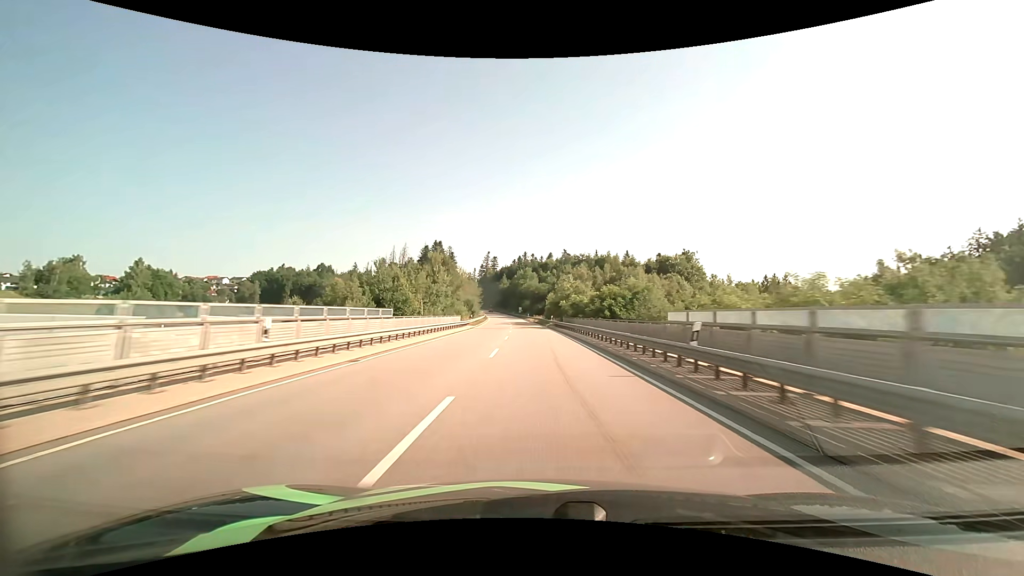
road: primary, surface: asphalt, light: Day
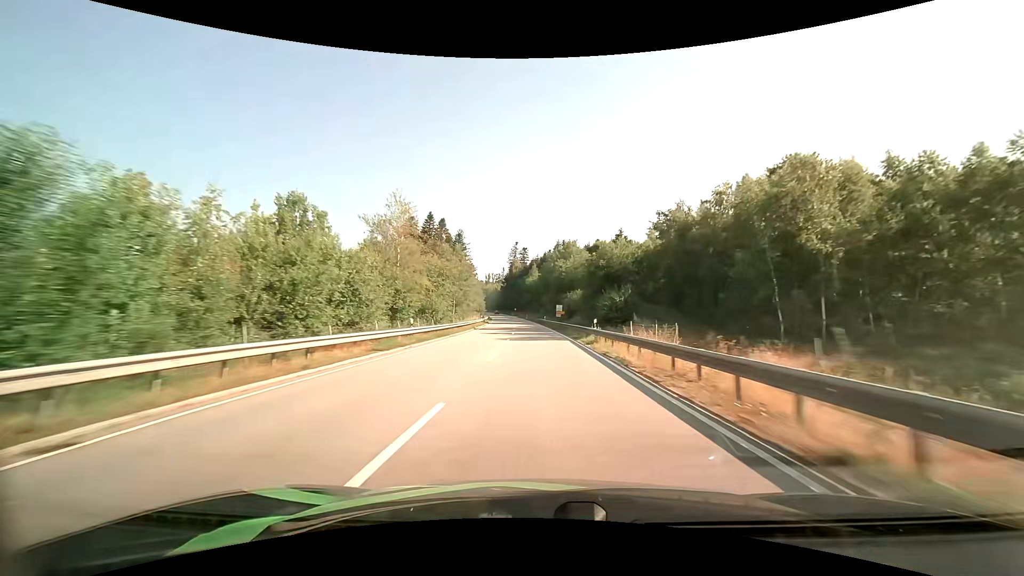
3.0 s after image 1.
(-3.2, +83.7) m; -4°
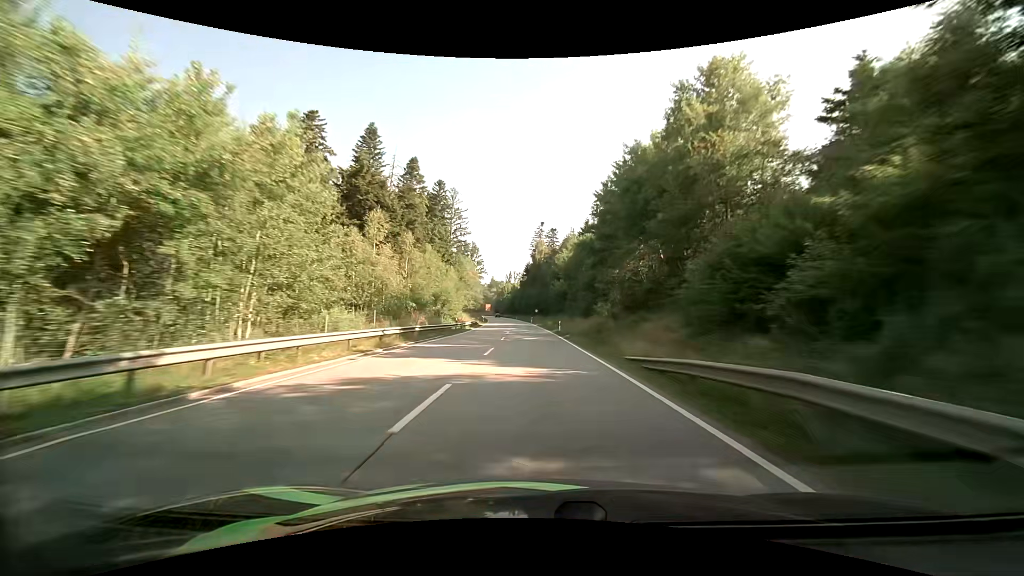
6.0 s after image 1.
(-2.4, +81.1) m; -3°
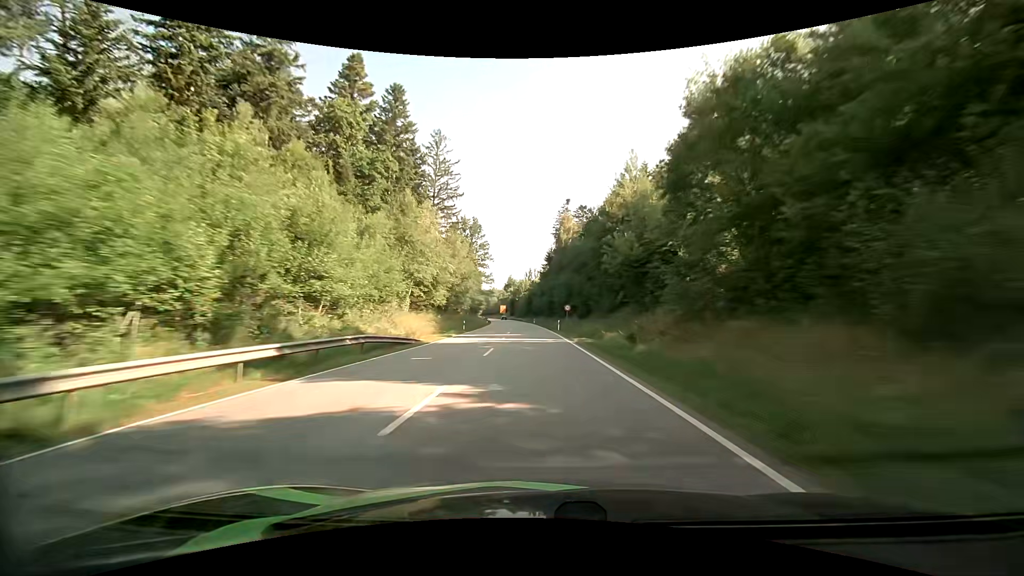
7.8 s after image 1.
(-1.0, +47.8) m; -3°
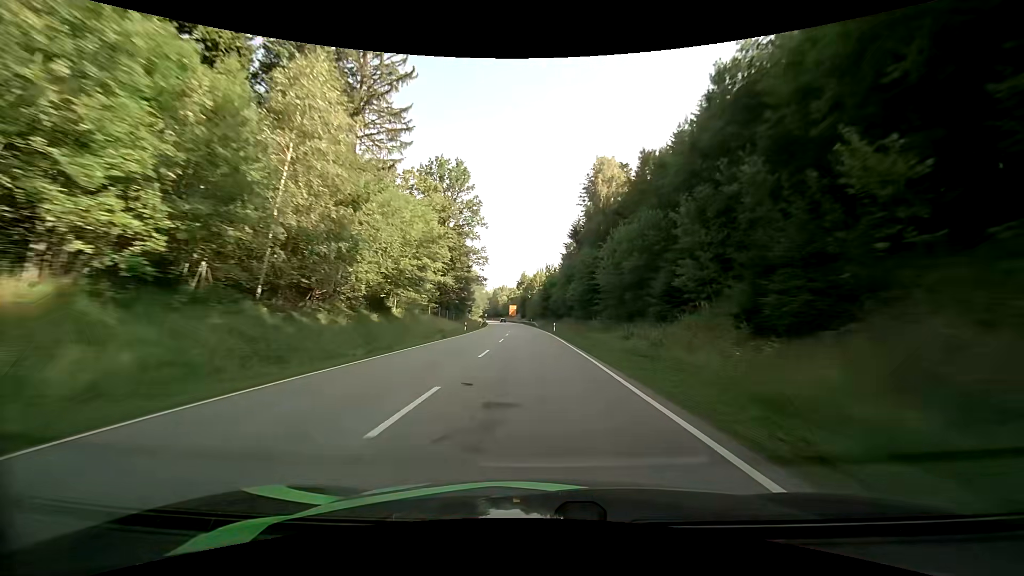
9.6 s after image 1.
(-0.7, +47.8) m; -2°
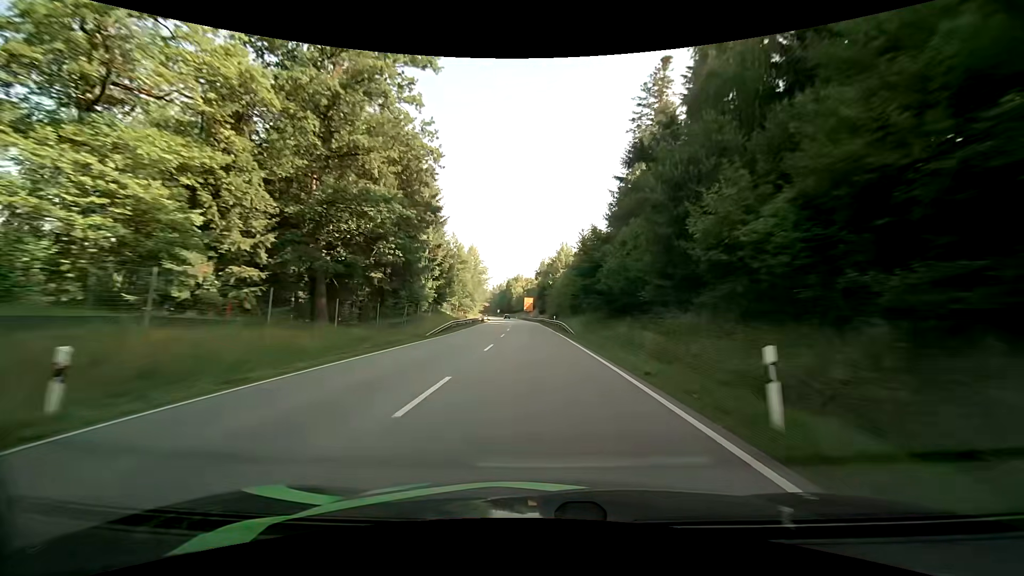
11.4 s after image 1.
(-1.0, +46.5) m; -3°
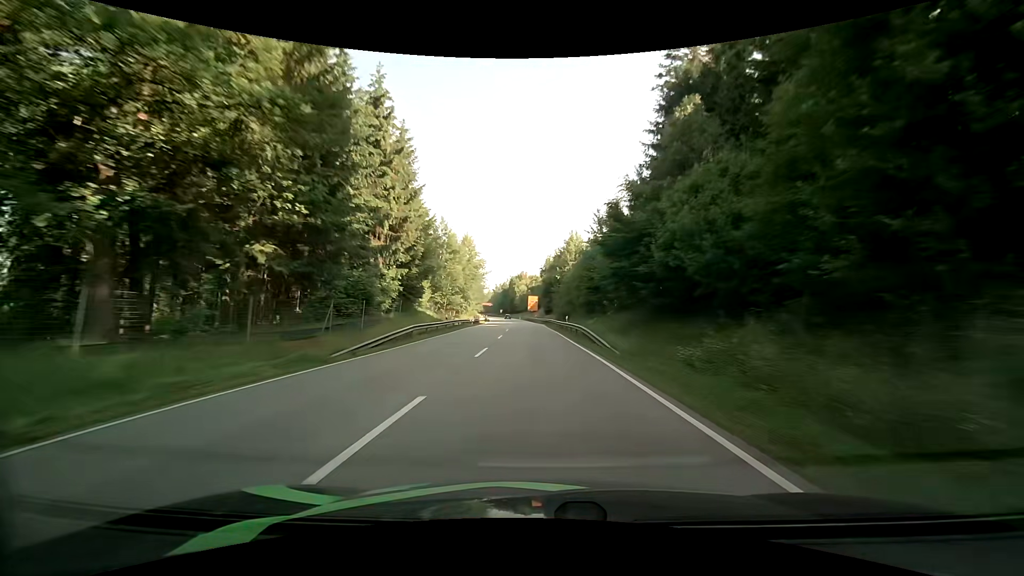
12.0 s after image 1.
(0.0, +14.3) m; 0°
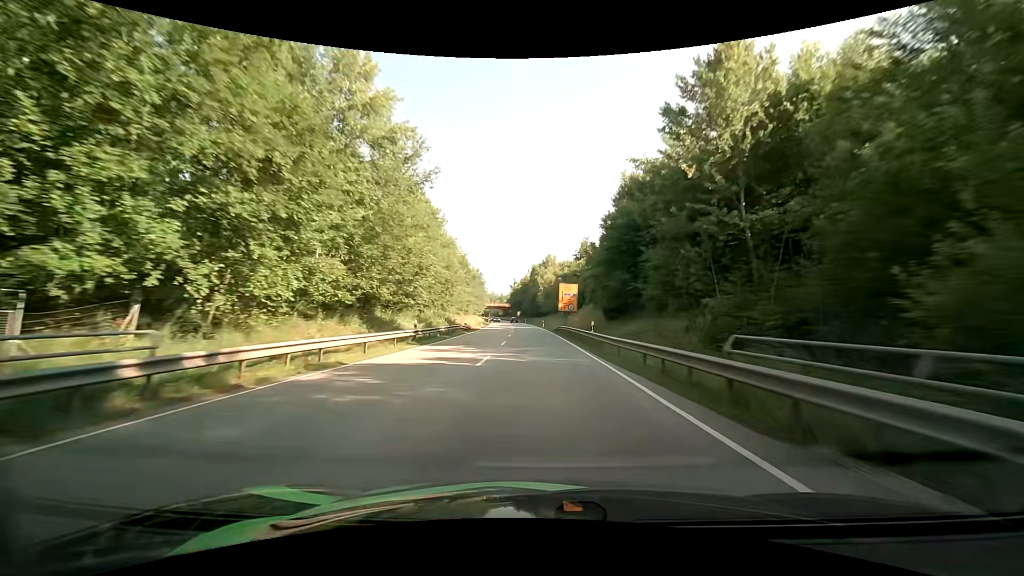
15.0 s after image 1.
(-1.9, +65.0) m; -3°
(0, +10) (0, +20) (0, +30) (-1, +40) (-1, +50) (-1, +60) (-2, +70) (-3, +80) (-3, +90) (-4, +100) m
